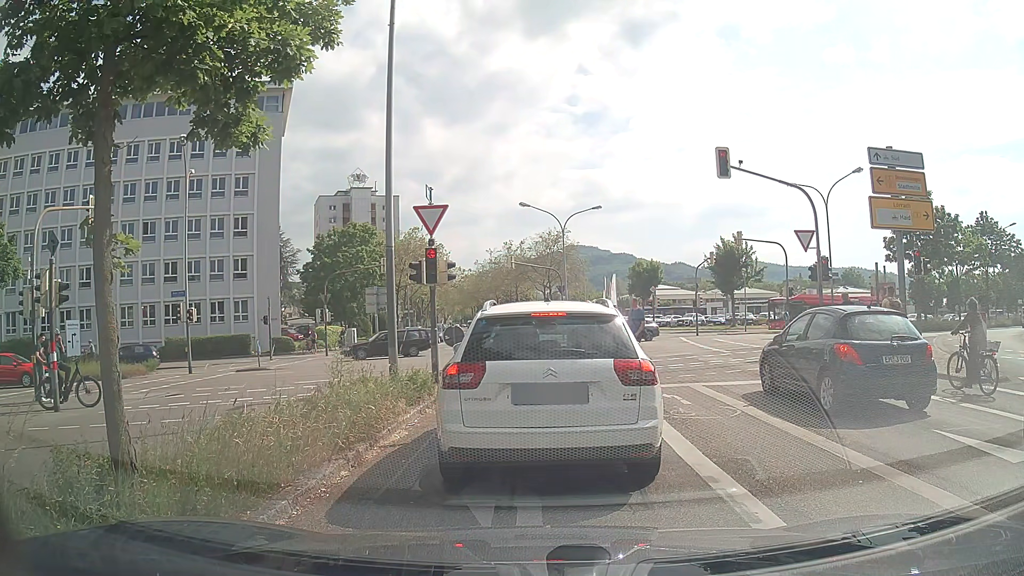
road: secondary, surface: asphalt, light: Day
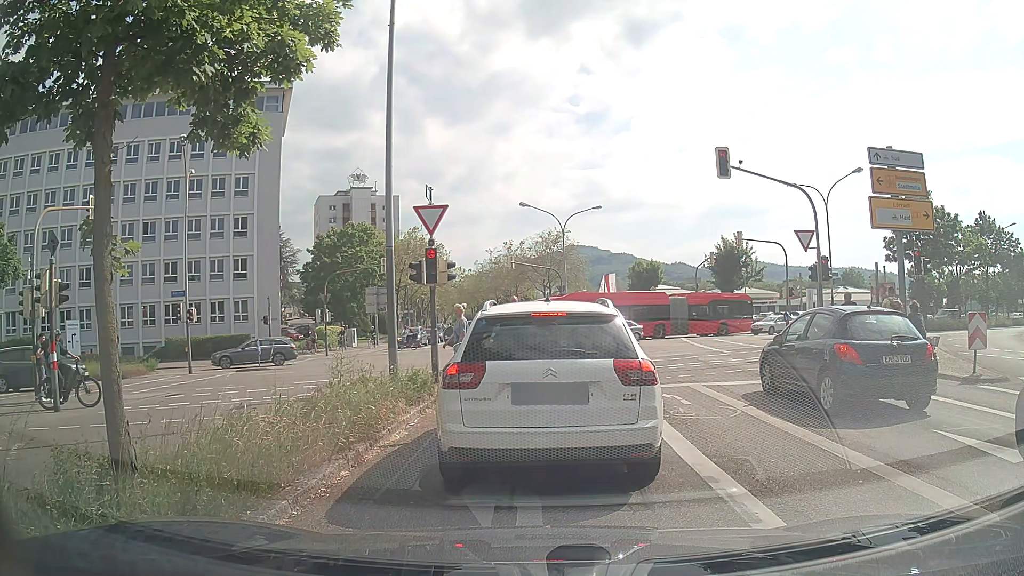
(0.0, 0.0) m; 0°
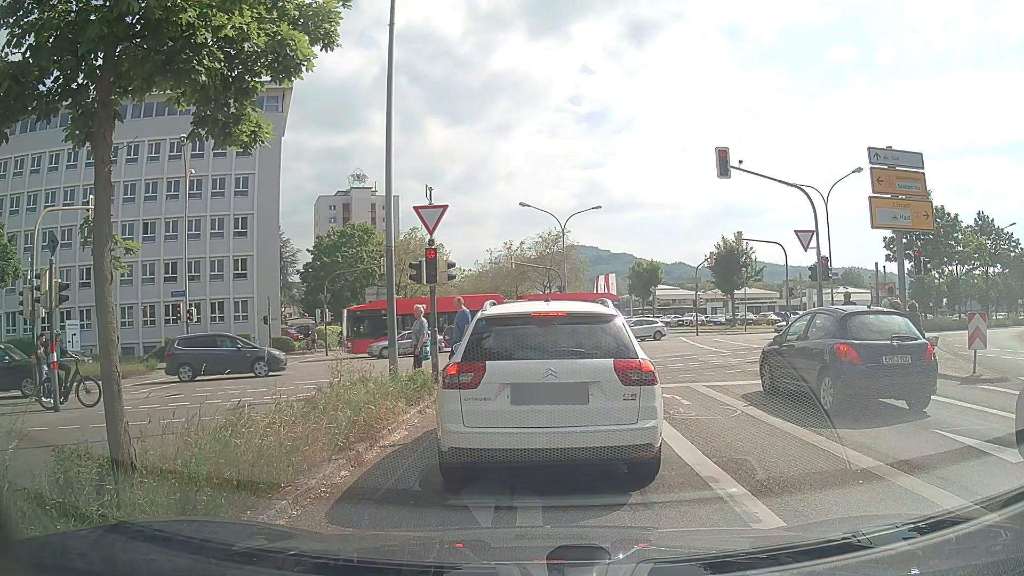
(0.0, 0.0) m; 0°
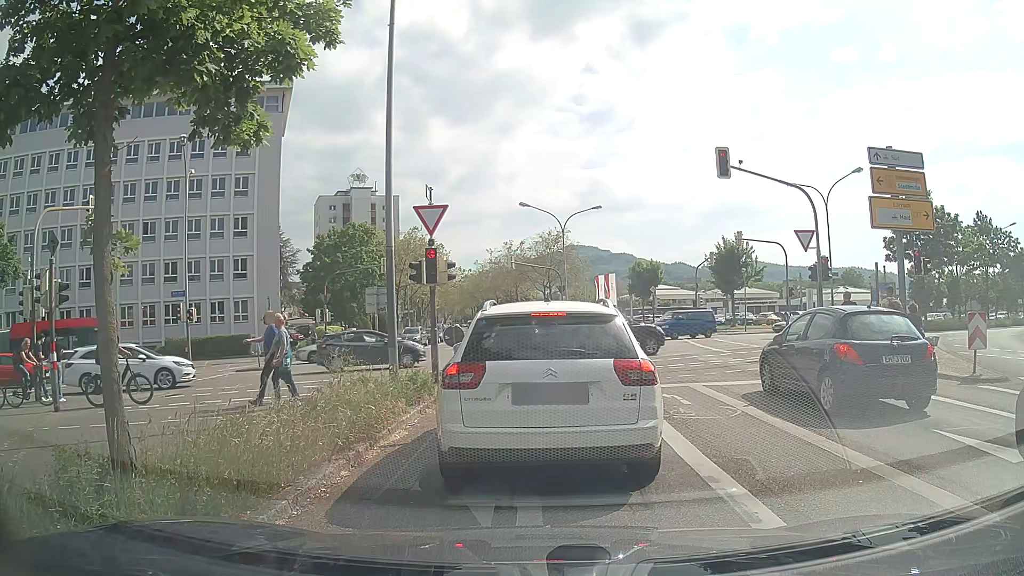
(0.0, 0.0) m; 0°
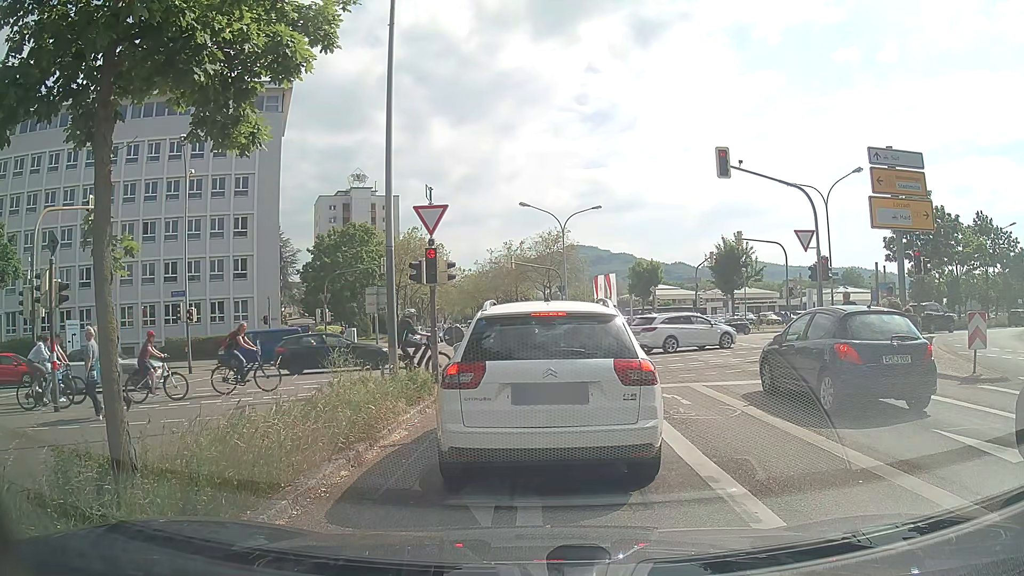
(0.0, 0.0) m; 0°
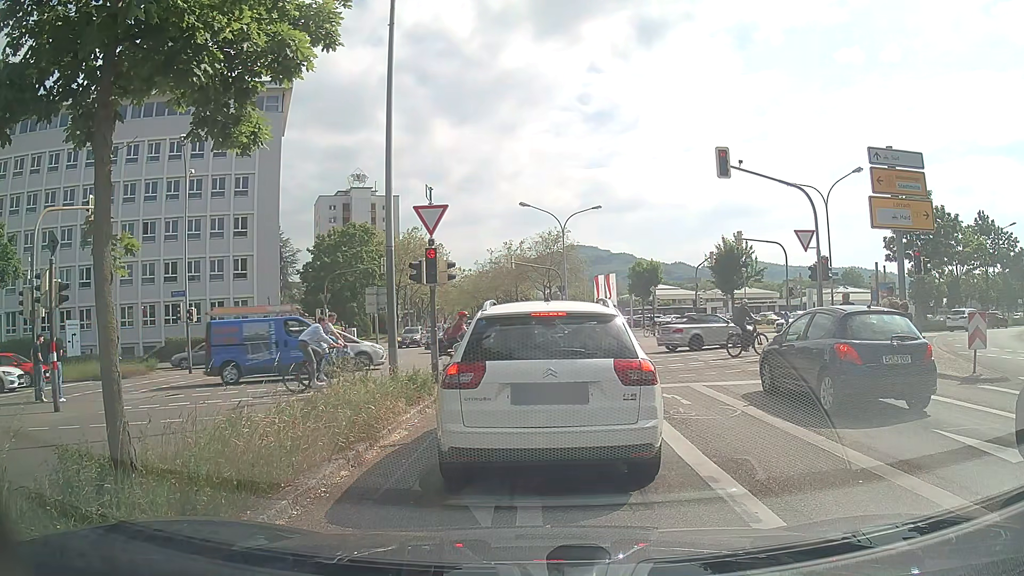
(0.0, 0.0) m; 0°
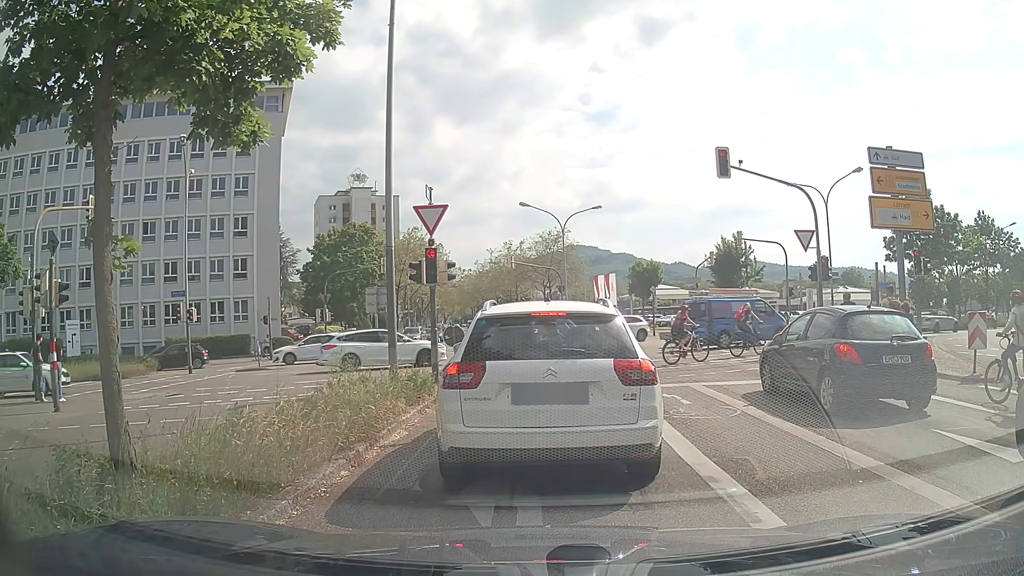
(0.0, 0.0) m; 0°
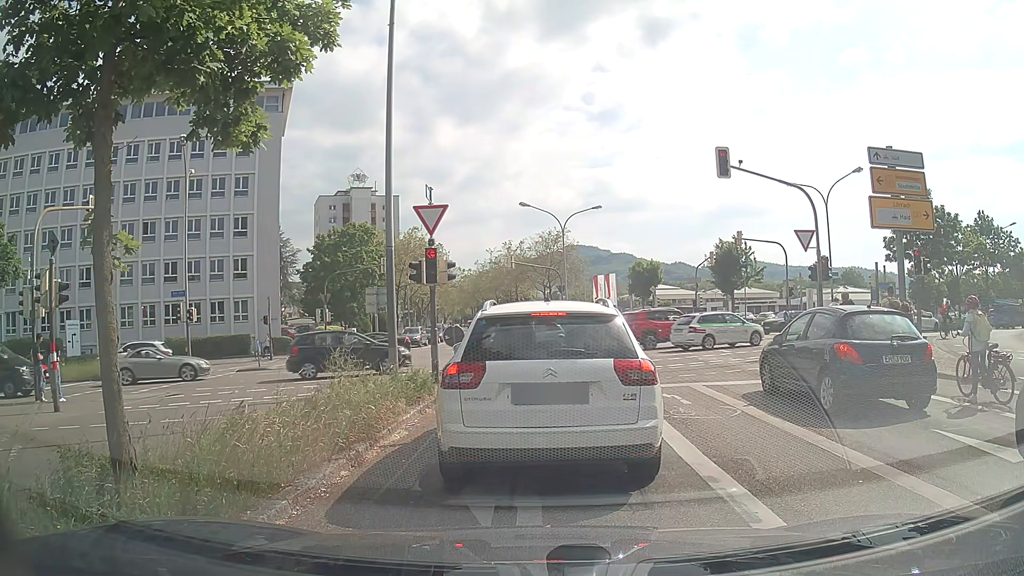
(0.0, 0.0) m; 0°
